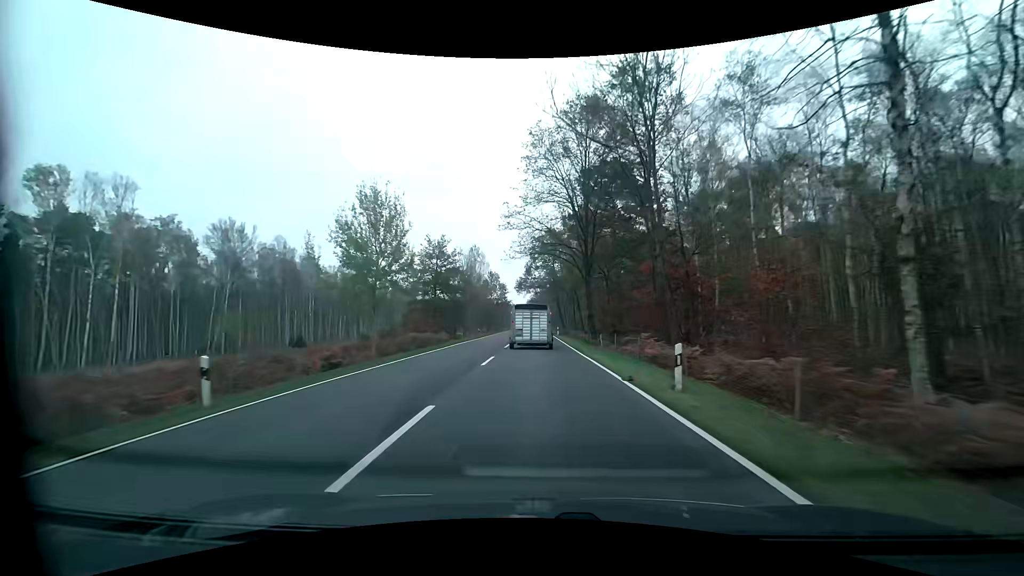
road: primary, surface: asphalt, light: Day
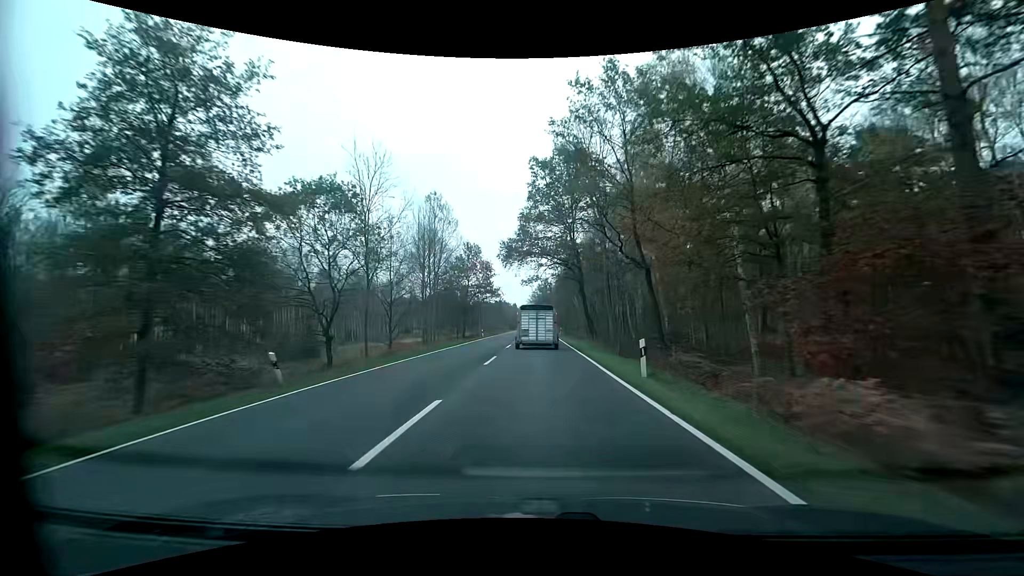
(0.0, +47.3) m; 0°
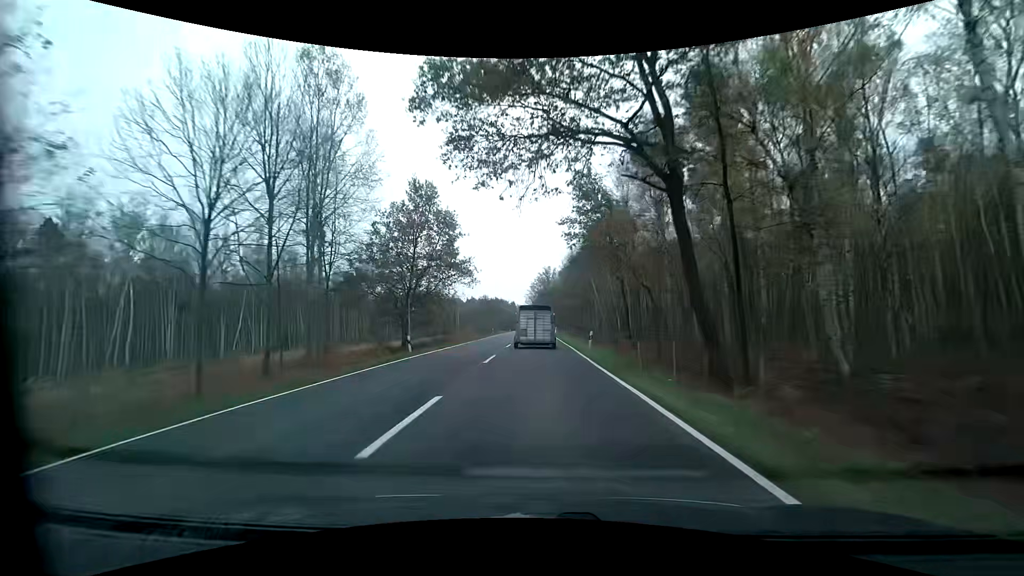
(0.0, +35.8) m; 0°
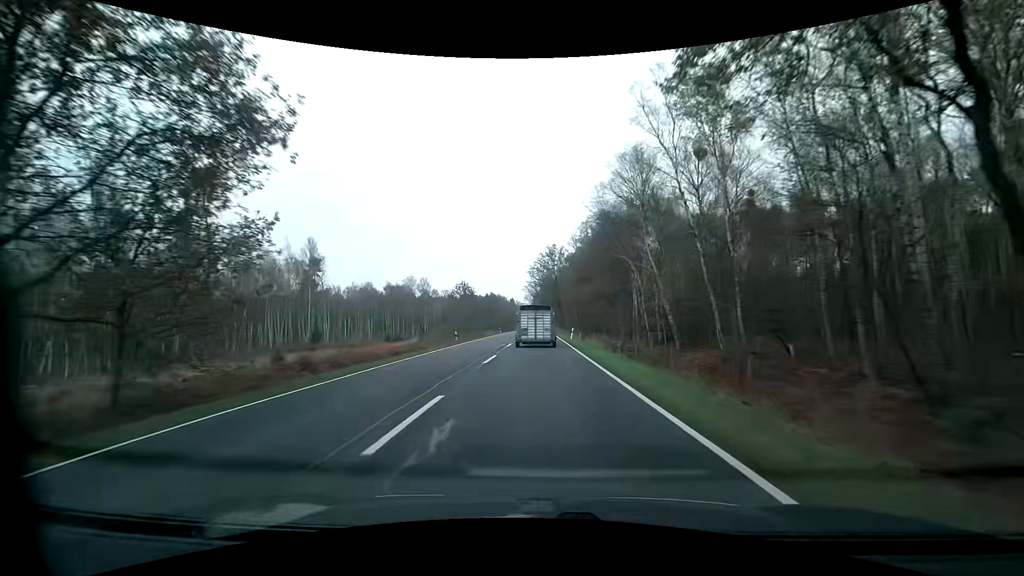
(0.0, +35.8) m; -1°
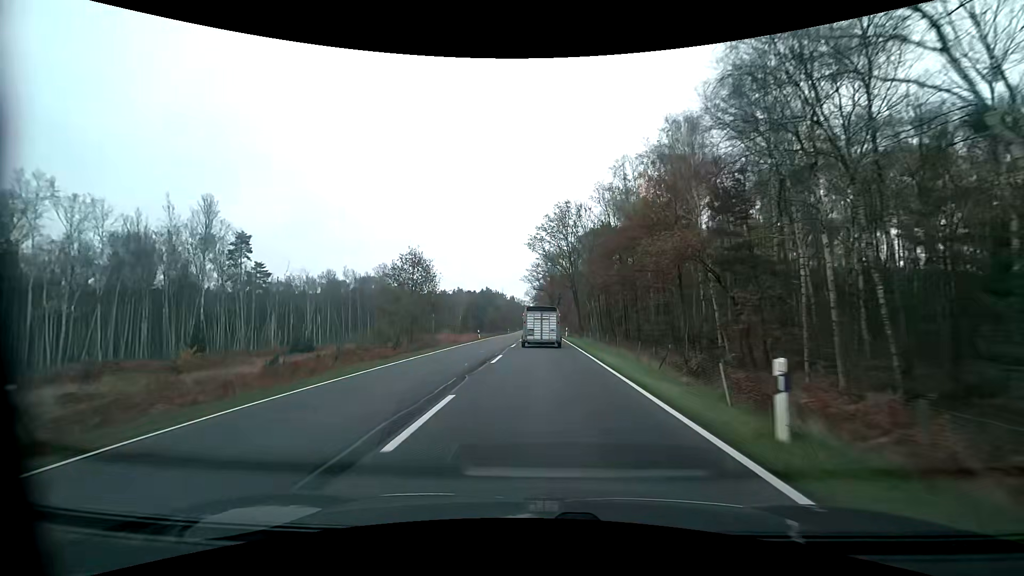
(+0.1, +35.9) m; 0°
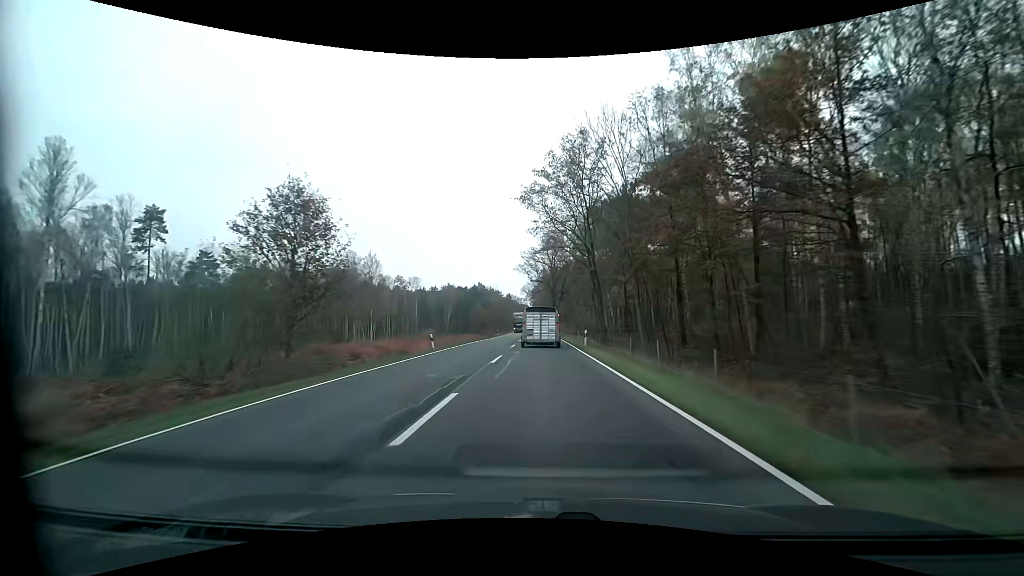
(+0.1, +23.9) m; 0°
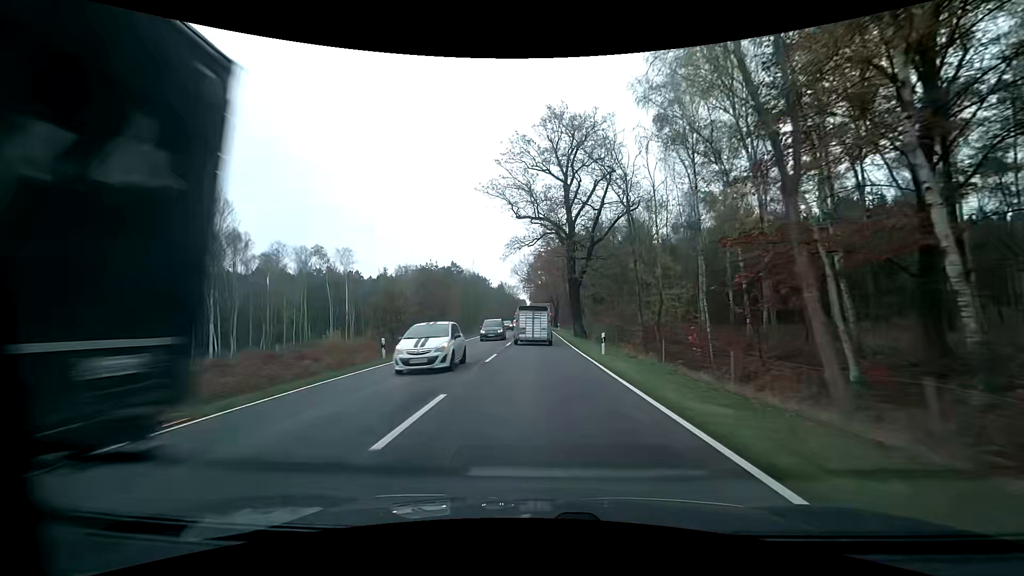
(+0.1, +59.9) m; 0°
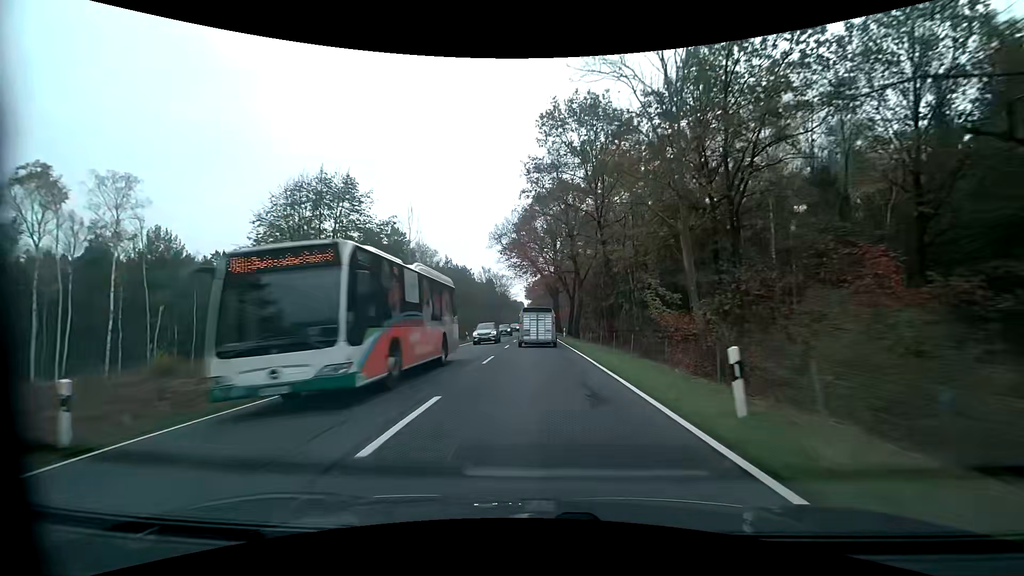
(+0.5, +60.3) m; +1°
(0, +10) (0, +20) (0, +30) (0, +40) (0, +50) (0, +60) (0, +70) (0, +80) (0, +90) (0, +100) m
